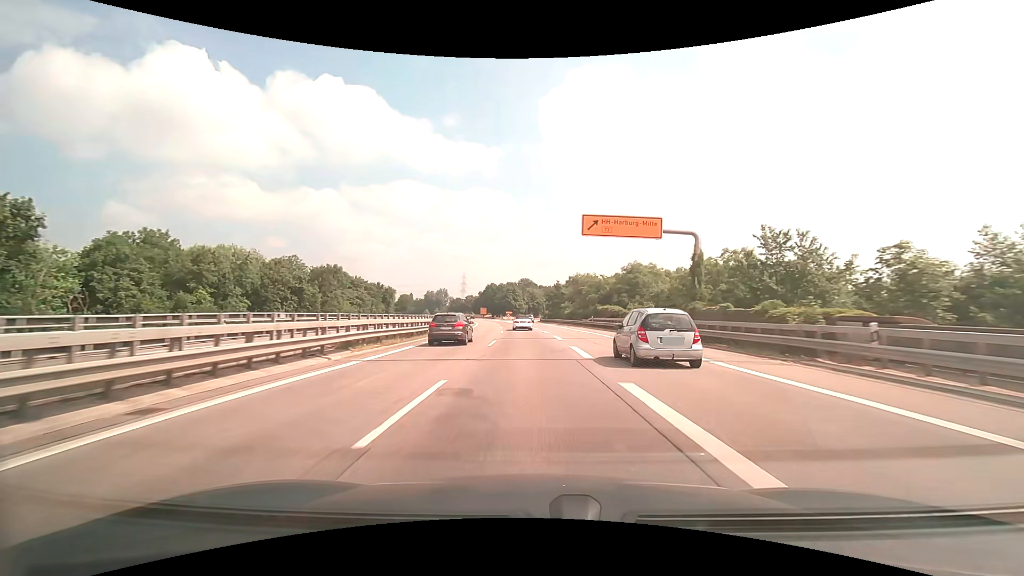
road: trunk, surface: asphalt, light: Day
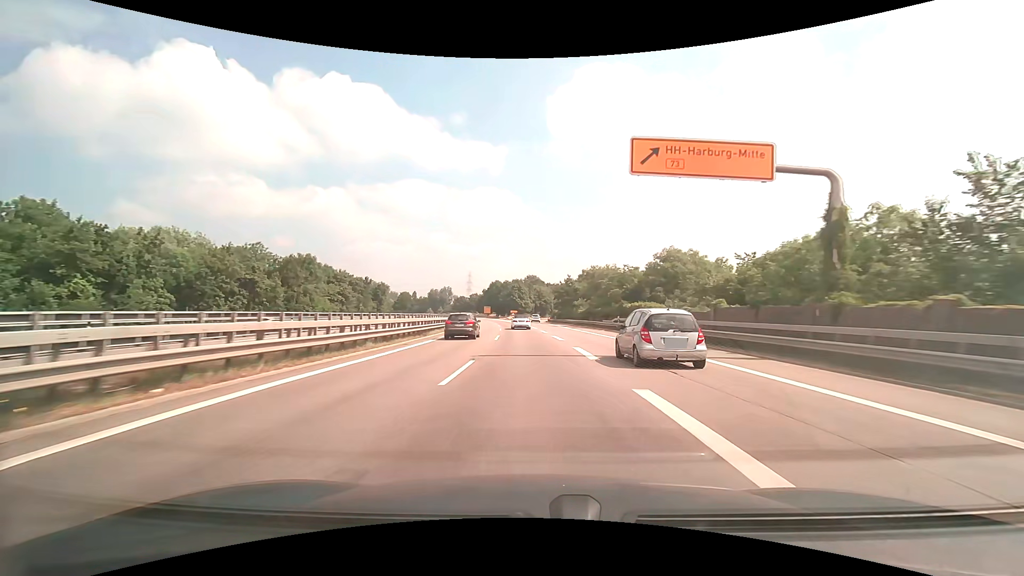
(-0.1, +12.8) m; -1°
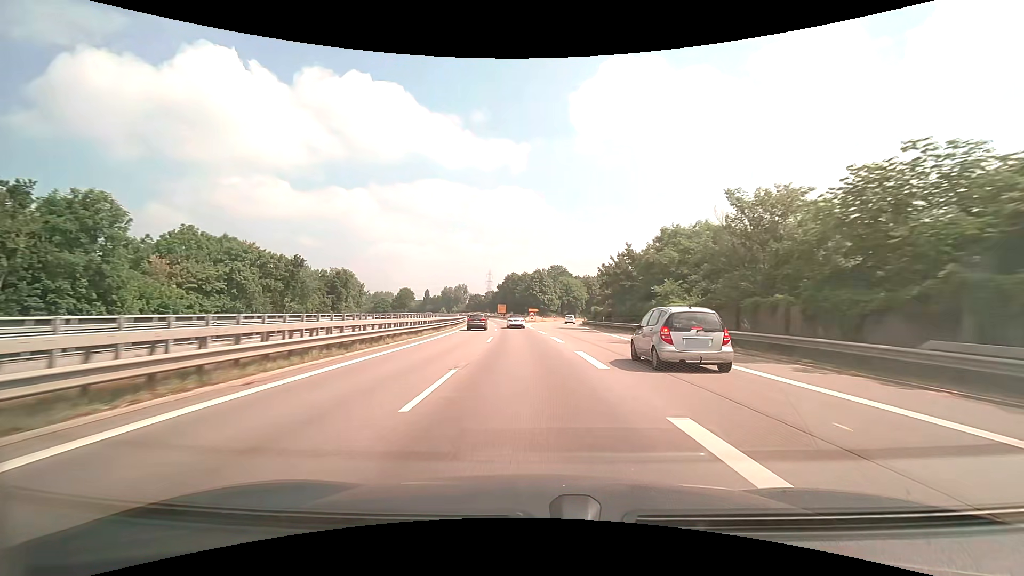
(-0.8, +38.6) m; -3°
(0, +10) (0, +20) (-1, +30) (-1, +40) (-2, +50) (-2, +60) (-3, +70) (-4, +80) (-5, +90) (-7, +100) m
